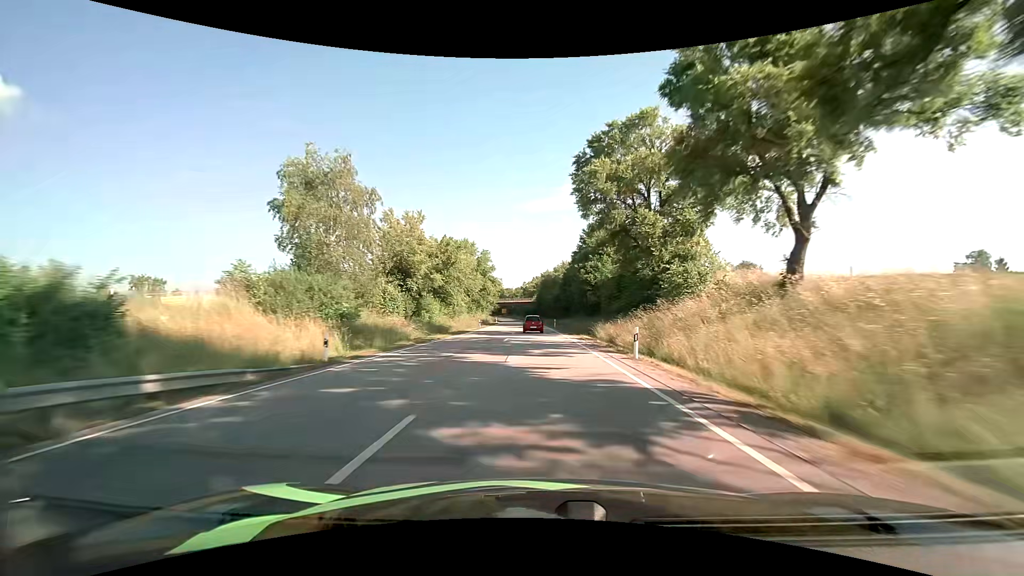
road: primary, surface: asphalt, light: Day
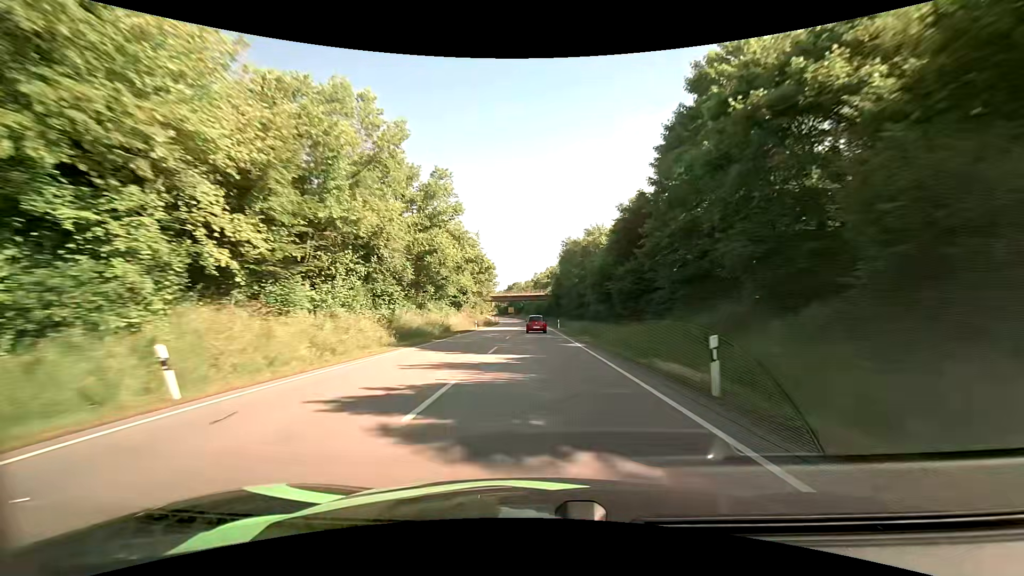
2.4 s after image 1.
(-0.7, +56.4) m; -1°
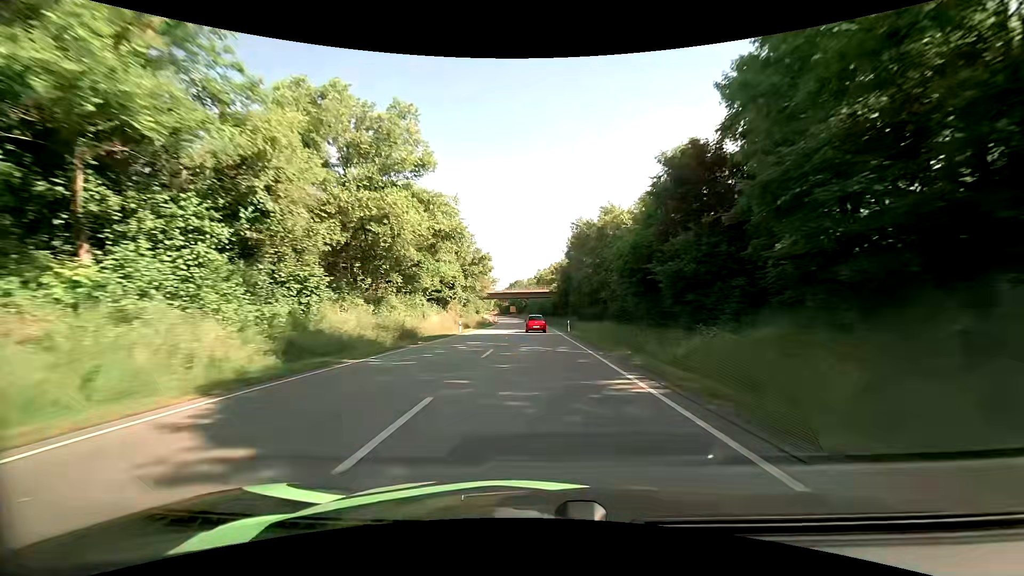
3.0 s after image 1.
(-0.1, +14.1) m; -1°
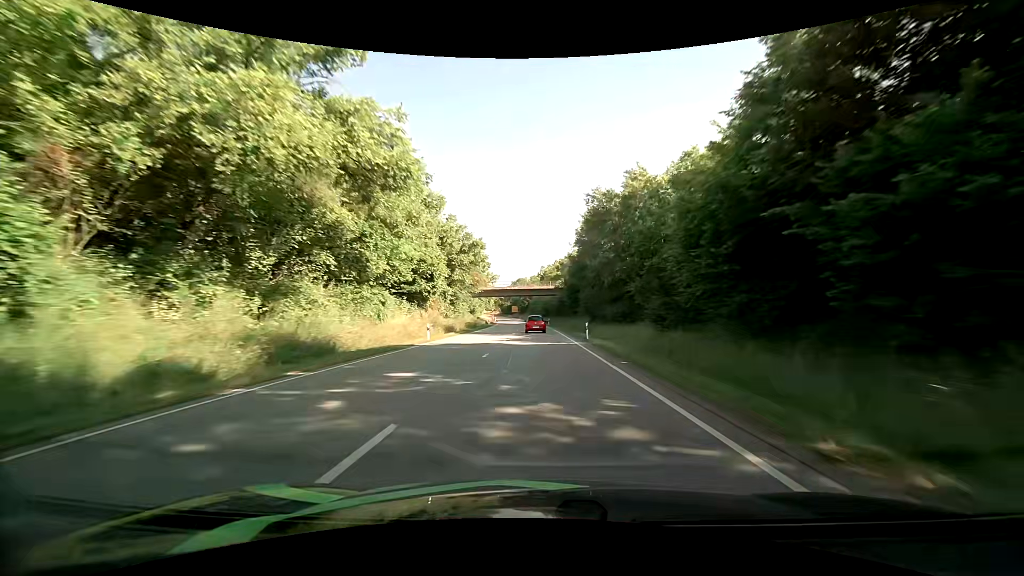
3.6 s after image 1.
(0.0, +14.2) m; 0°
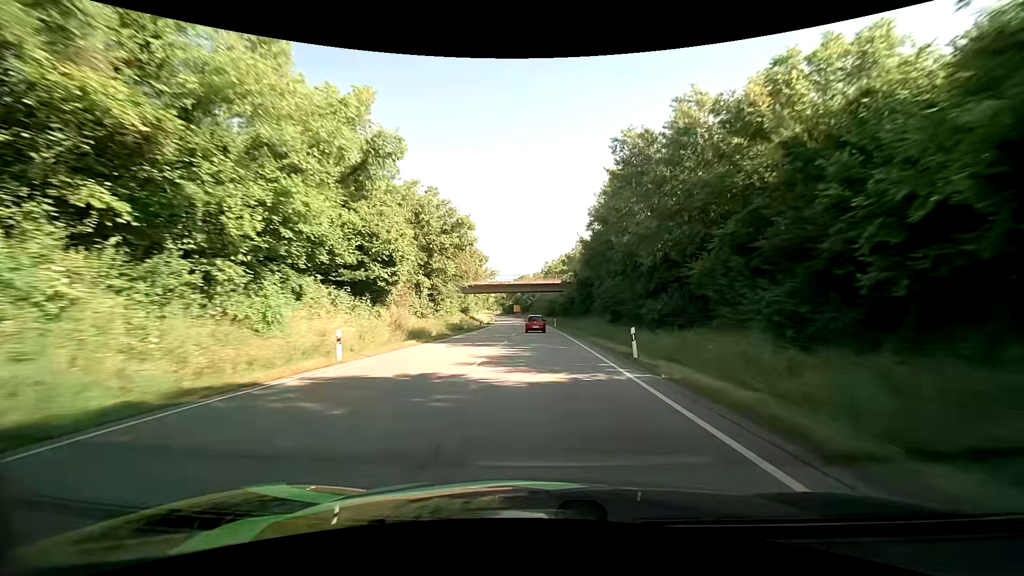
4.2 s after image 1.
(0.0, +14.2) m; 0°
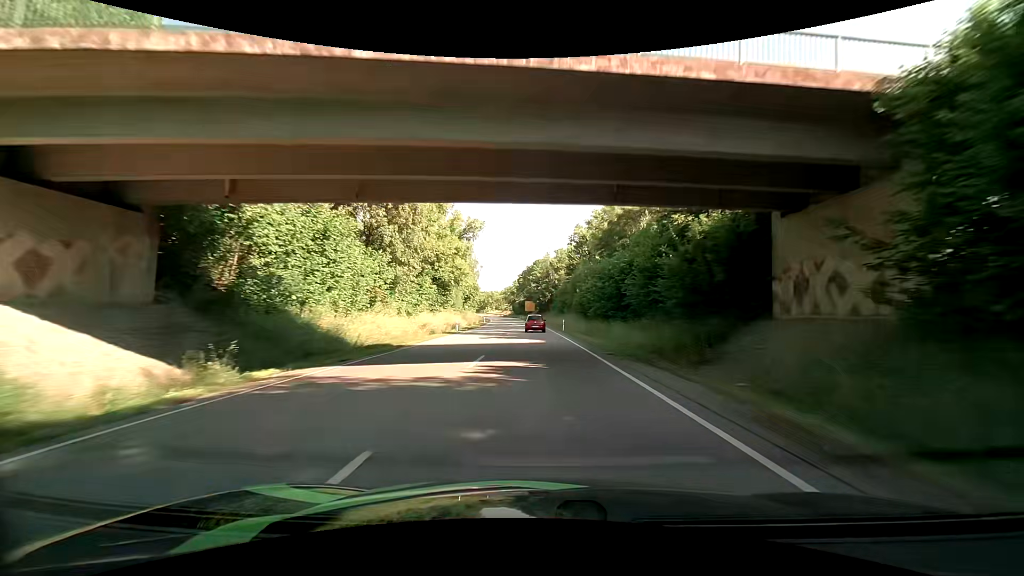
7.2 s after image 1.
(-1.3, +71.1) m; -2°
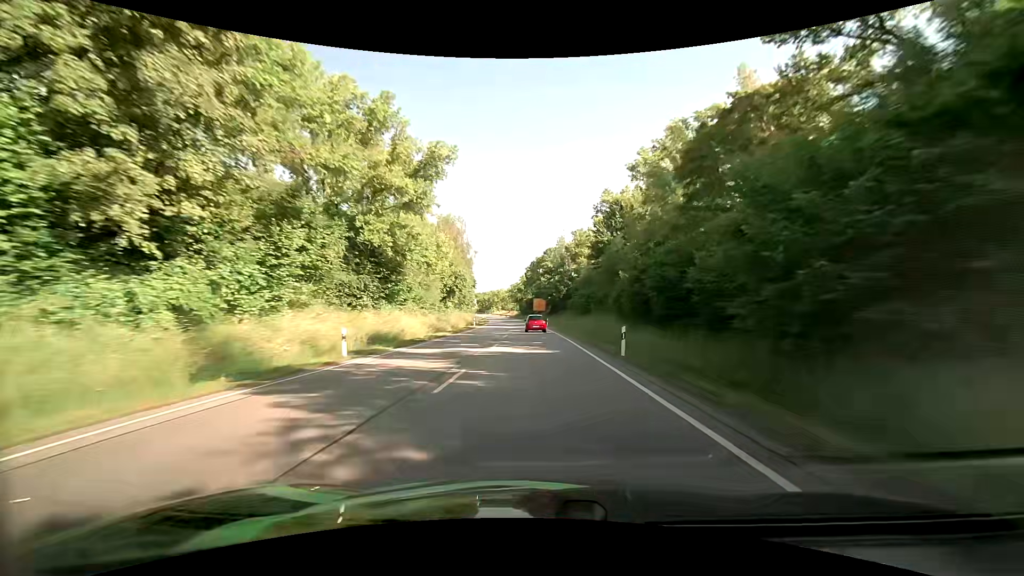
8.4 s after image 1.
(-0.1, +28.4) m; 0°
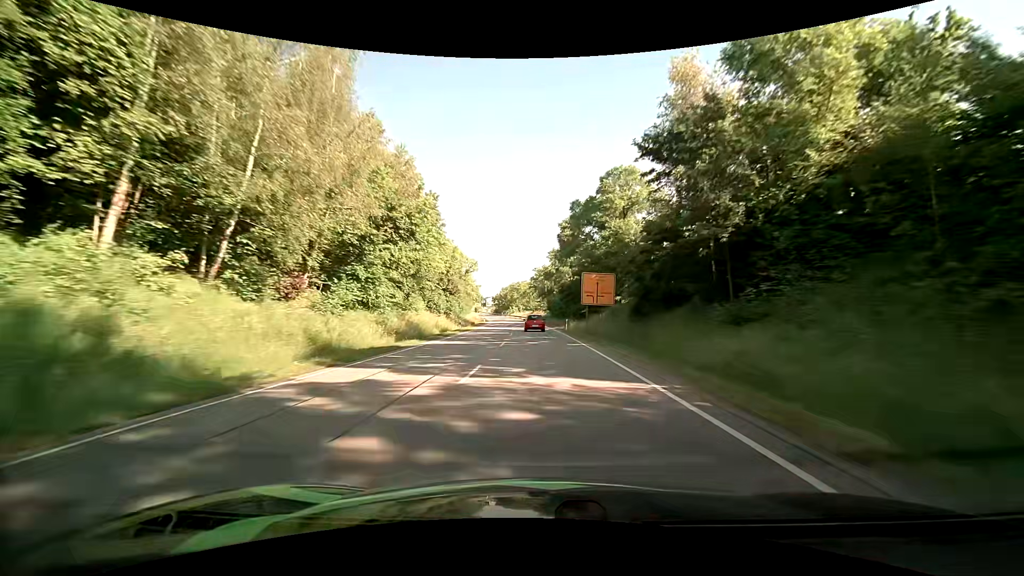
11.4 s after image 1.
(-3.2, +70.8) m; -4°
(0, +10) (0, +20) (0, +30) (-1, +40) (-1, +50) (-1, +60) (-2, +70) (-3, +80) (-3, +90) (-4, +100) m
